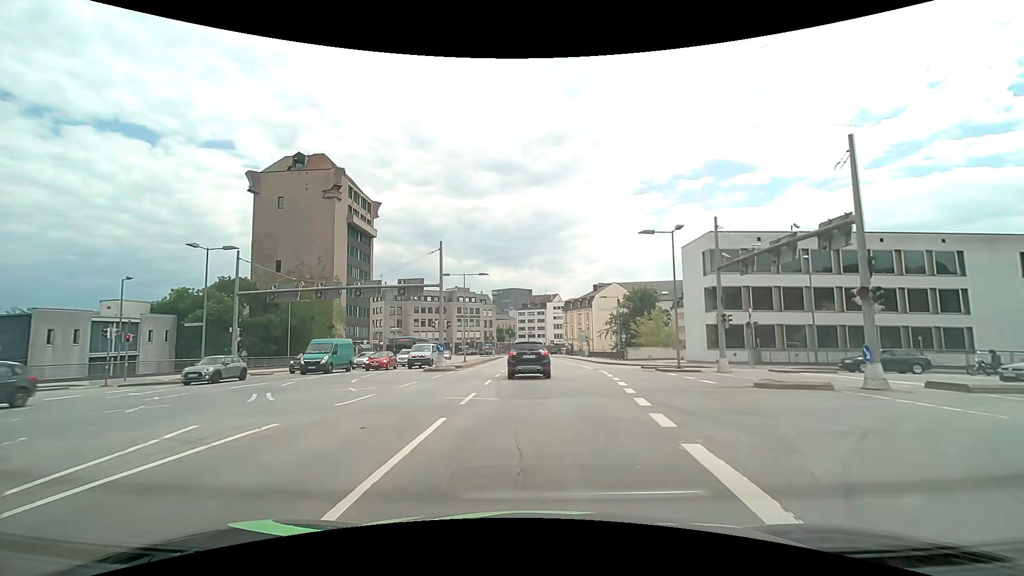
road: primary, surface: asphalt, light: Day
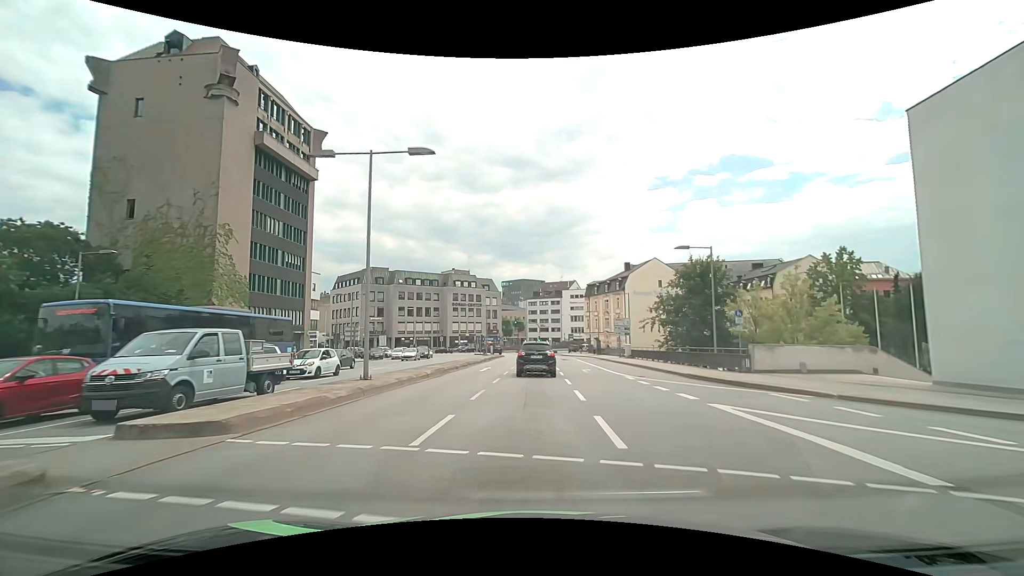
(+0.2, +29.0) m; -1°
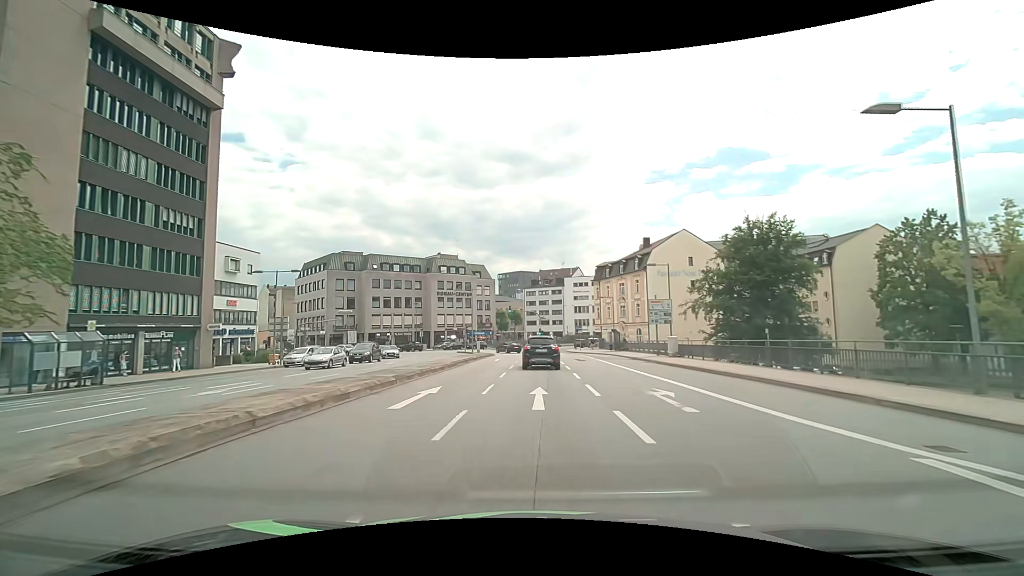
(0.0, +18.1) m; 0°
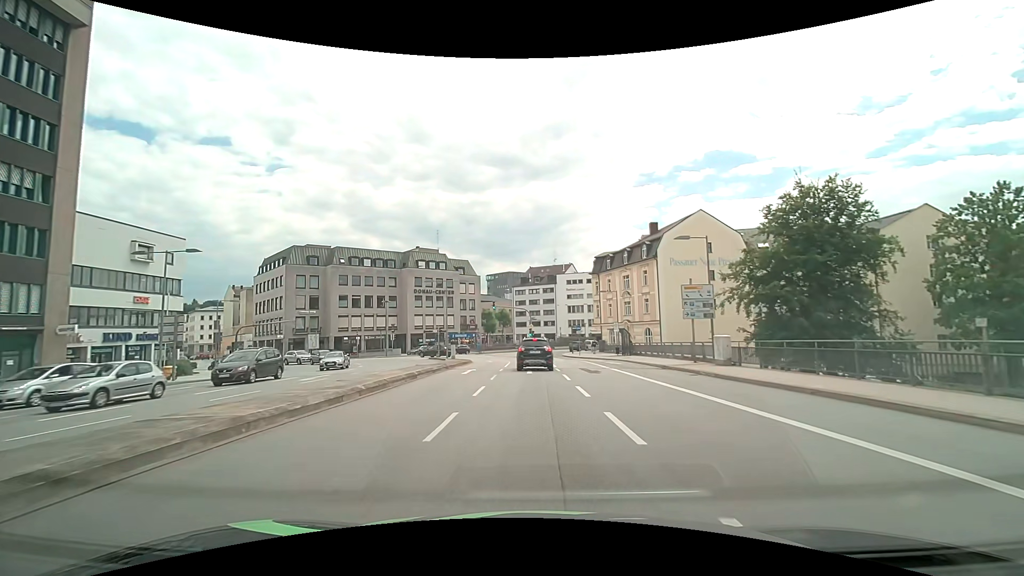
(+0.1, +11.9) m; +1°
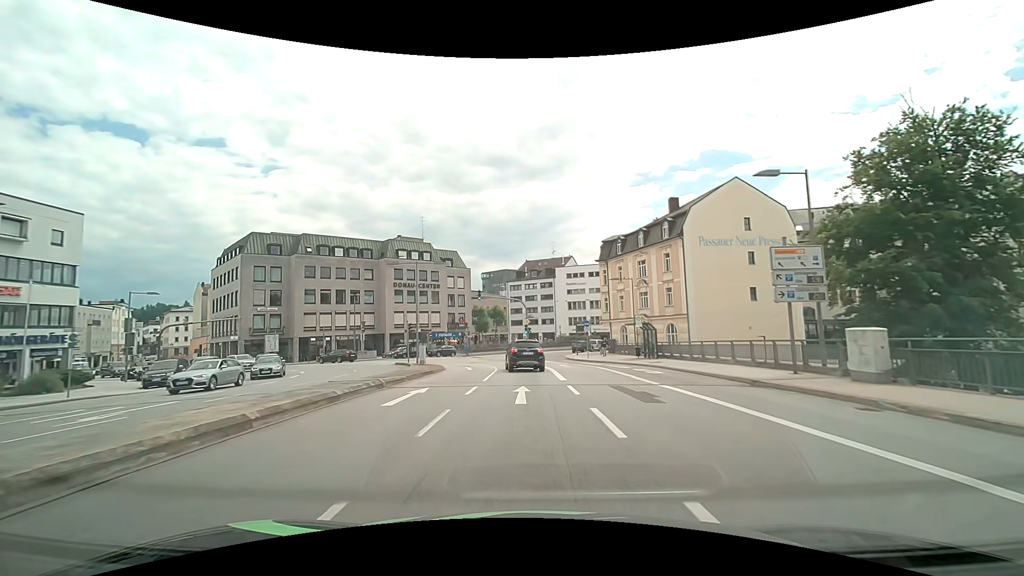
(+0.1, +11.7) m; 0°
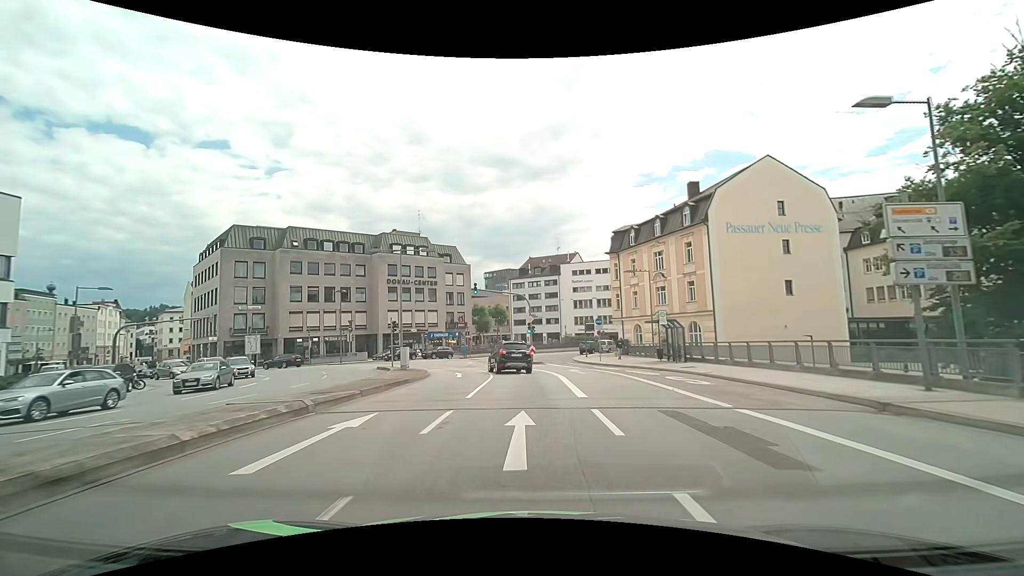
(0.0, +5.8) m; 0°
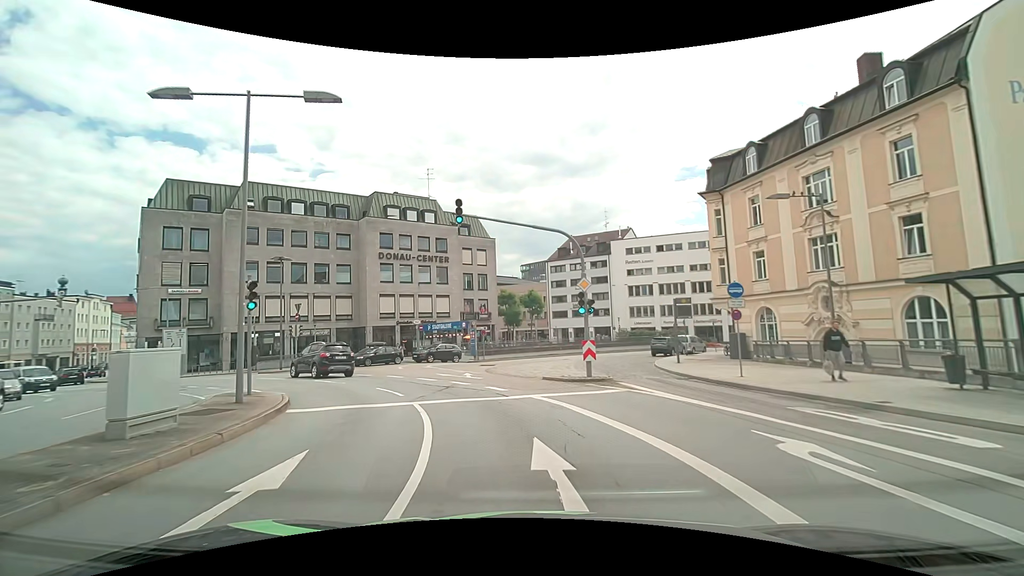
(-0.4, +21.3) m; -4°
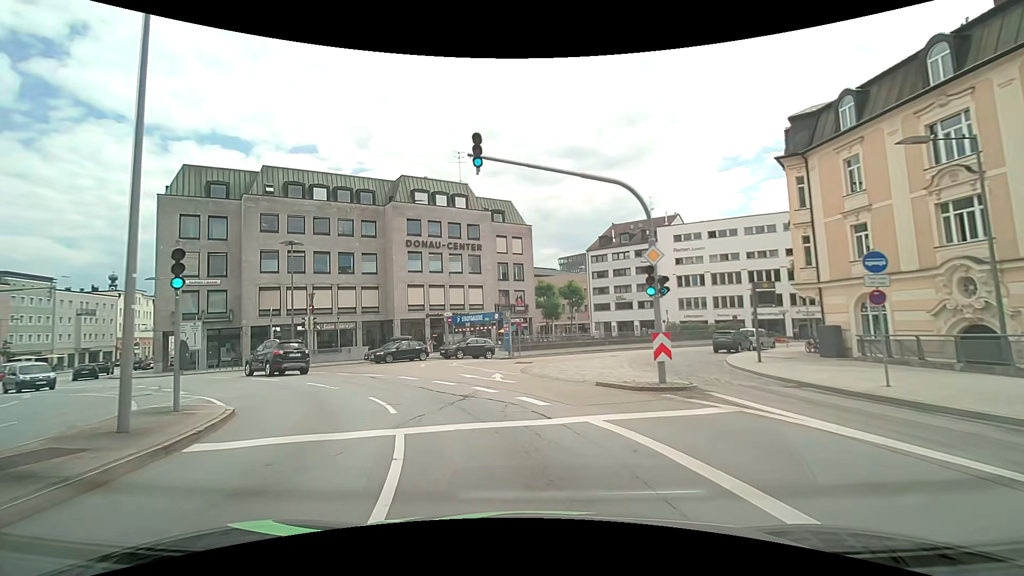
(-0.2, +4.9) m; -5°
(-1, +10) (-5, +19) (-13, +26) (-21, +32) (-29, +37) (-38, +42) (-45, +49) (-50, +58) (-55, +67) (-59, +75) m
